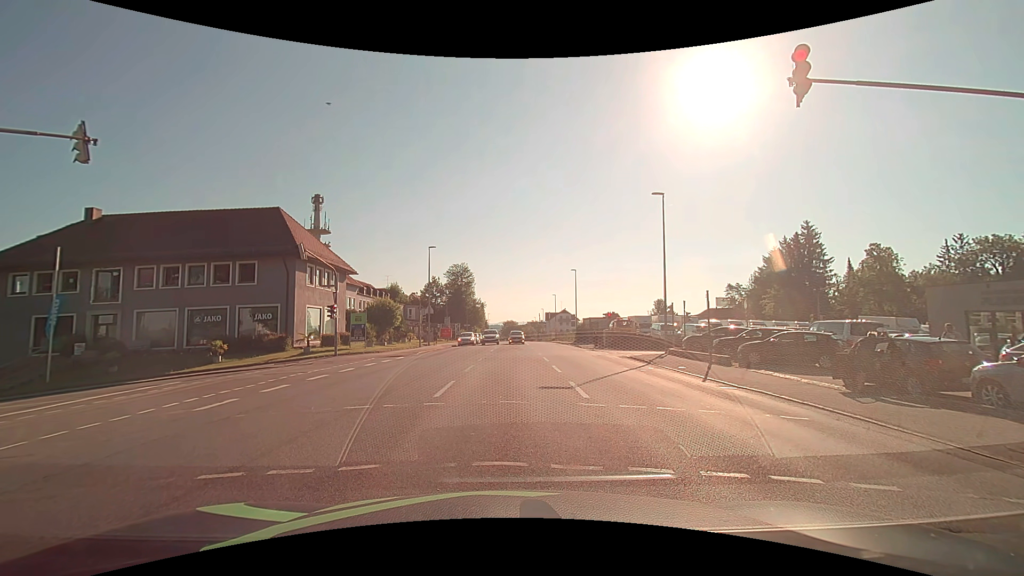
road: tertiary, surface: asphalt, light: Day
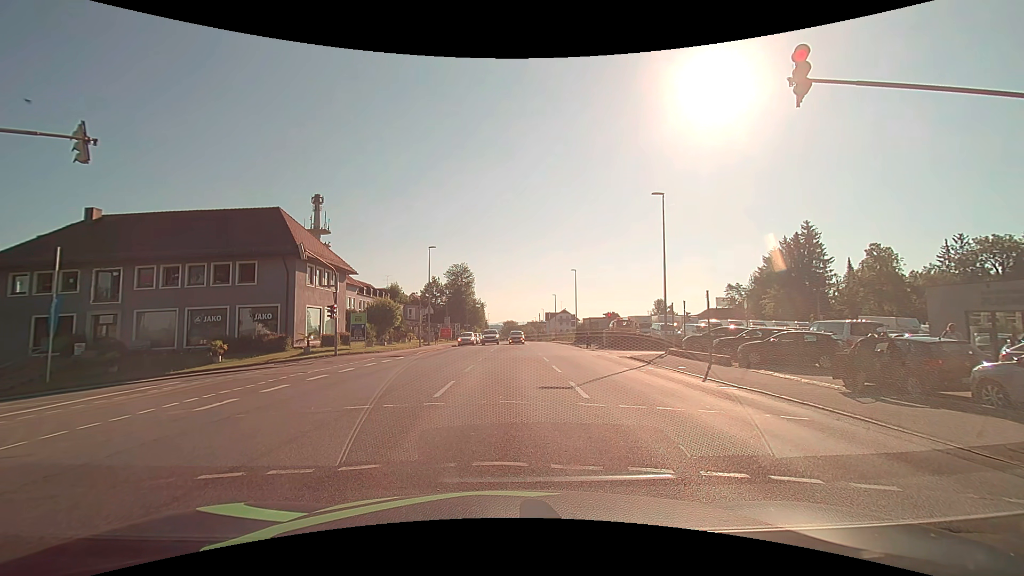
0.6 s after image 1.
(0.0, 0.0) m; 0°
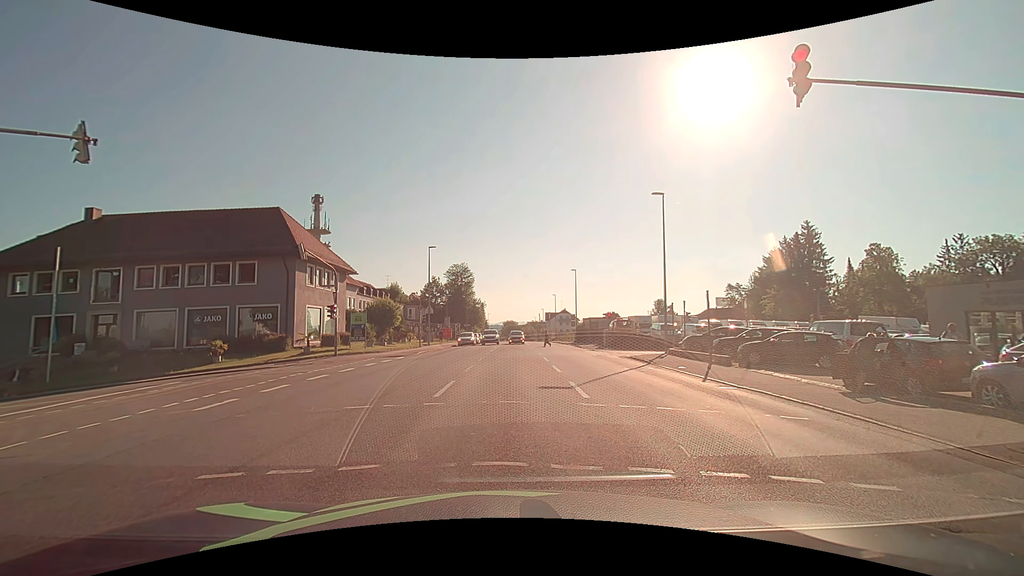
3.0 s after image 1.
(0.0, 0.0) m; 0°
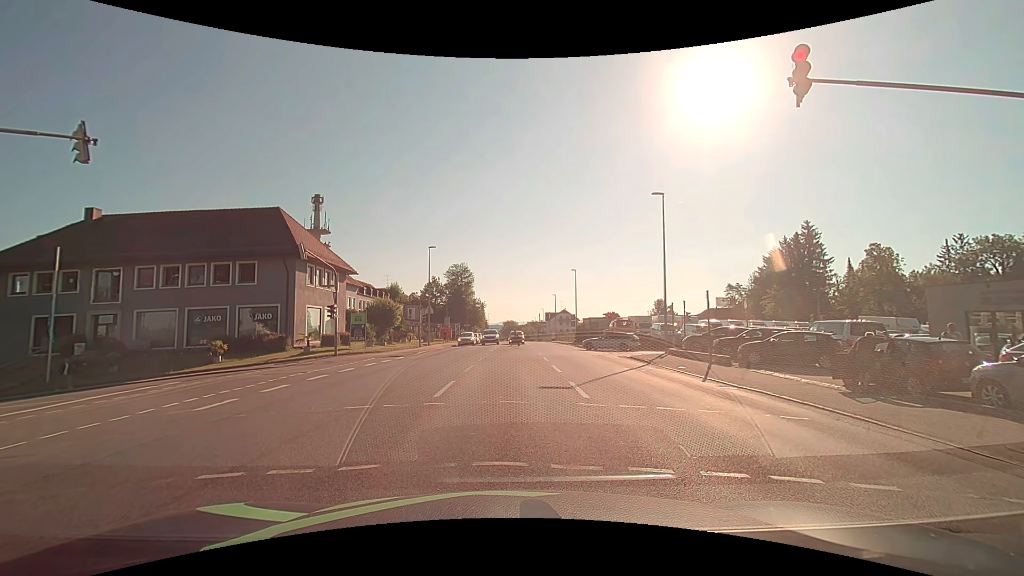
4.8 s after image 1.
(0.0, 0.0) m; 0°
(0, +10) (-1, +20) (-8, +26) (-18, +27) (-28, +27) (-38, +26) (-48, +25) (-57, +23) (-67, +19) (-73, +12) m
